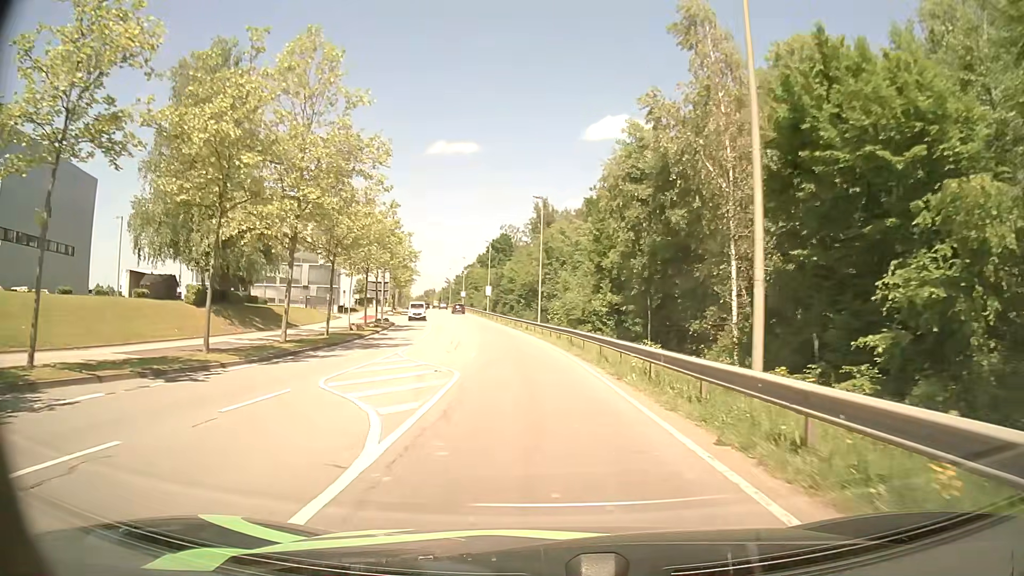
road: secondary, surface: asphalt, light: Day
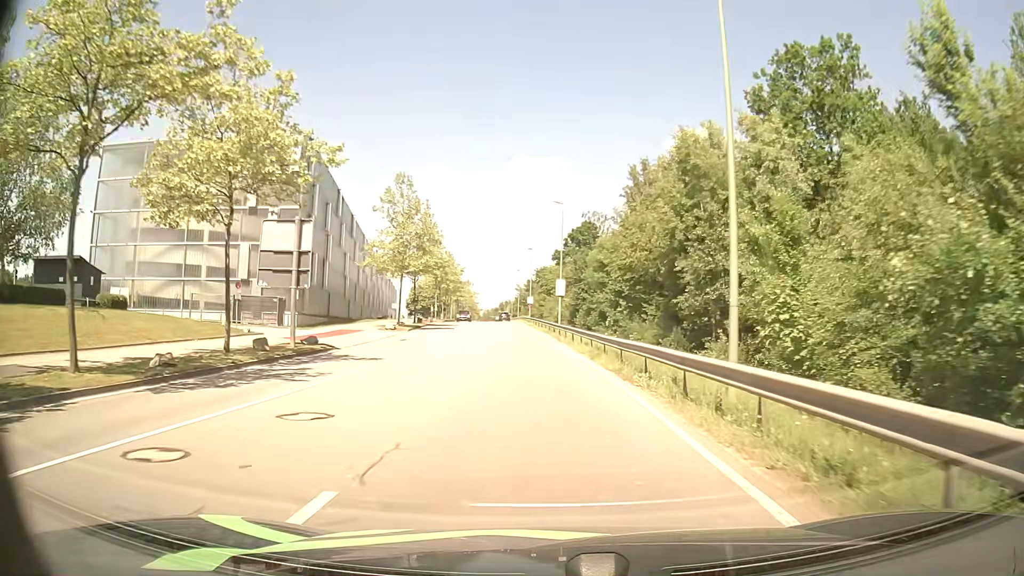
(-1.9, +38.3) m; -6°
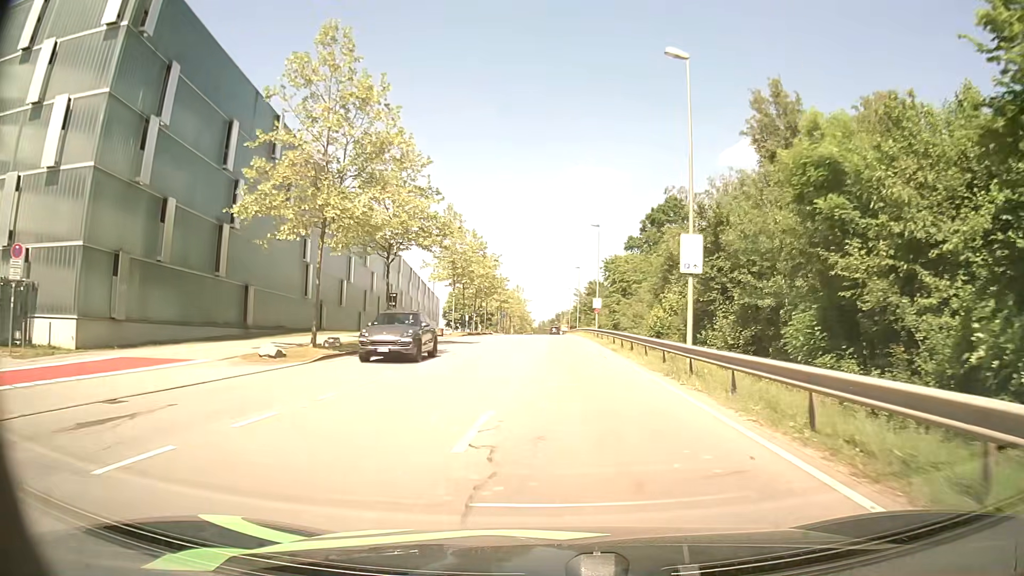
(-1.8, +31.4) m; -5°
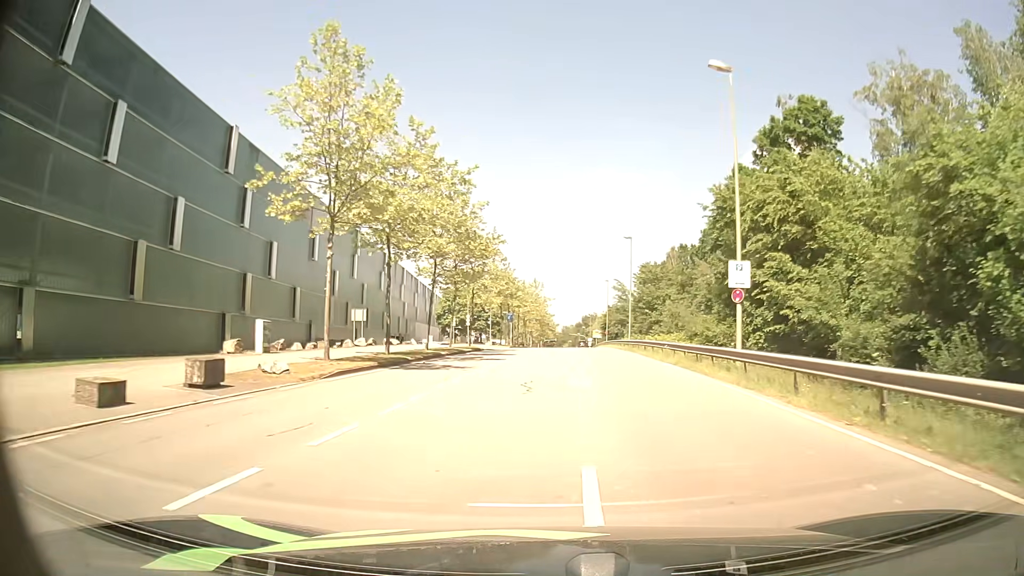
(-1.0, +39.8) m; -2°
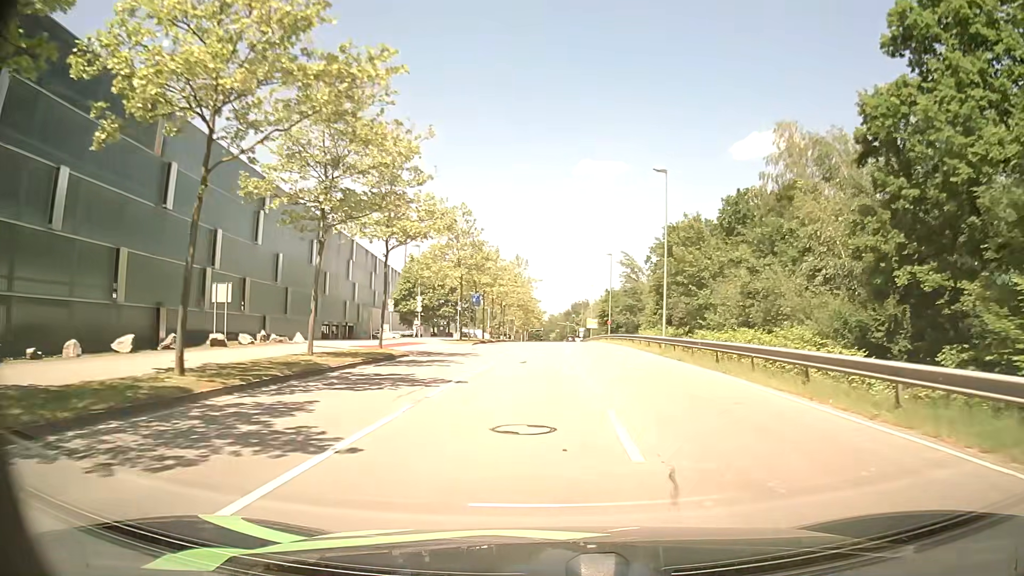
(+0.2, +23.8) m; +1°
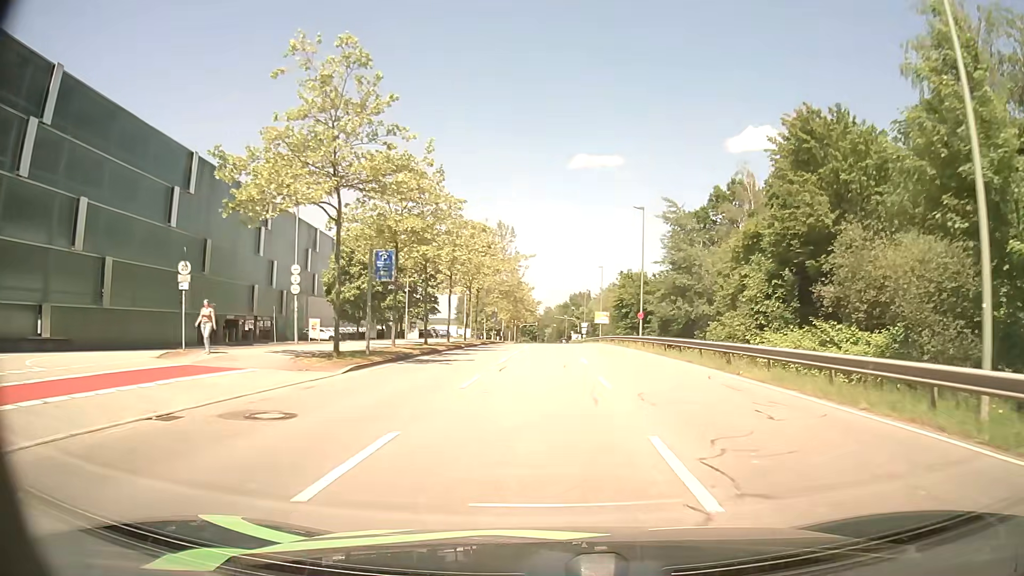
(+0.1, +28.5) m; +1°
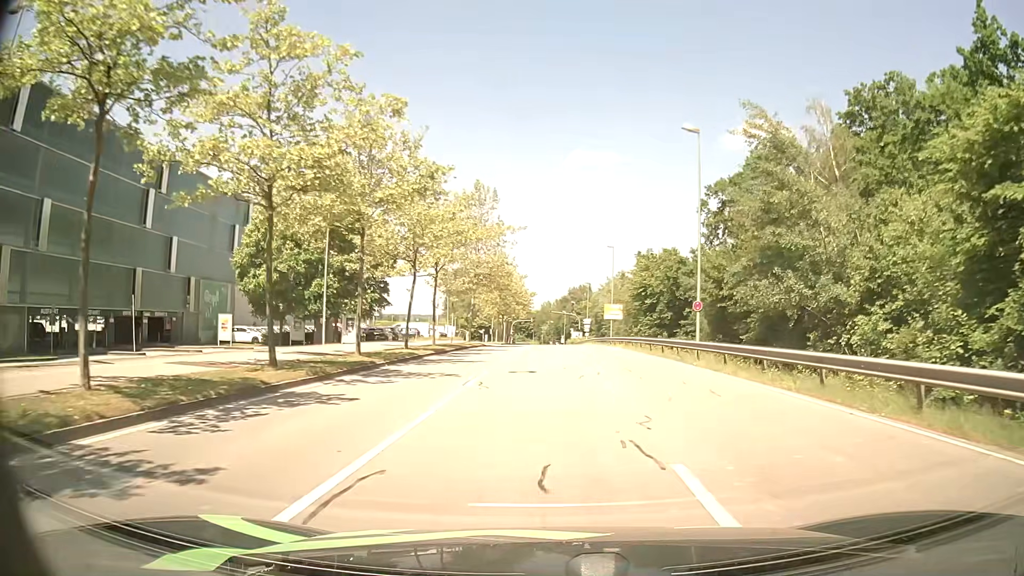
(+0.1, +19.6) m; 0°
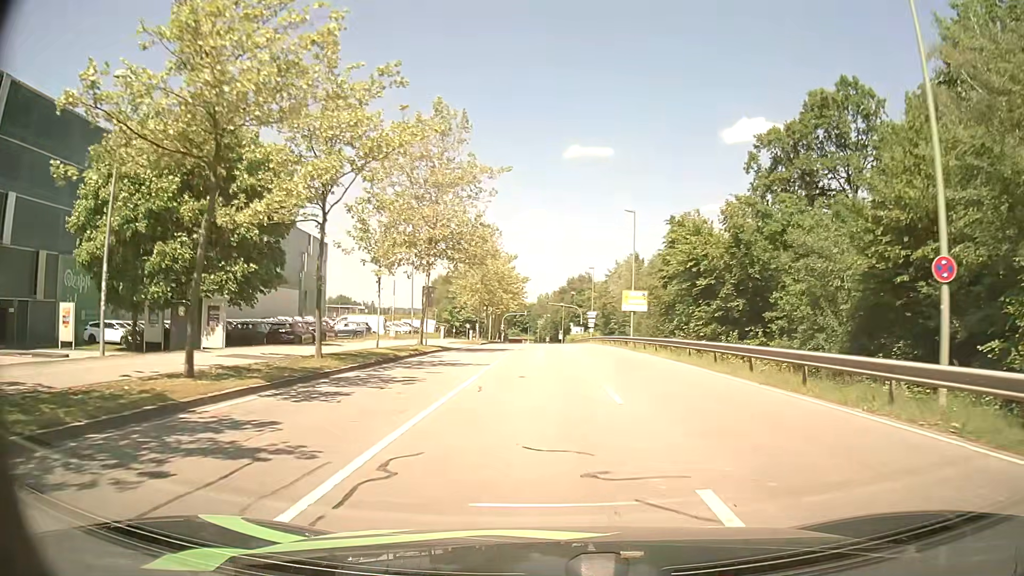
(0.0, +19.1) m; 0°
